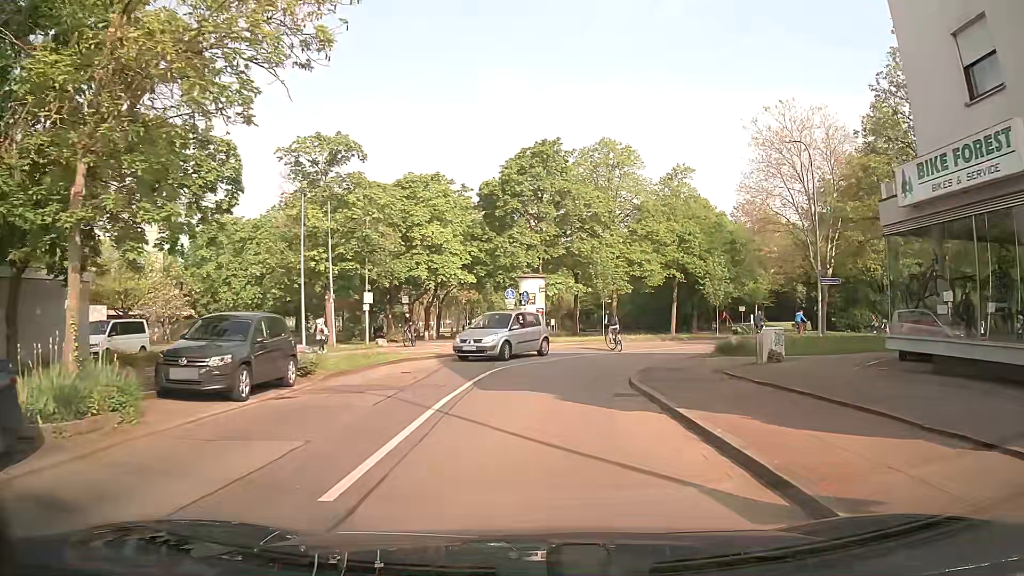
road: residential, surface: asphalt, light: Day
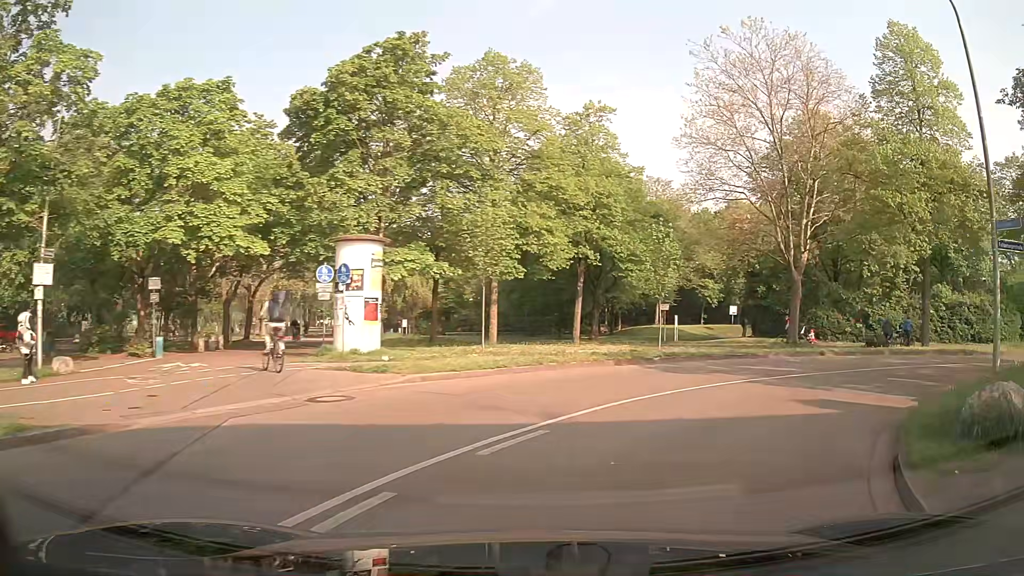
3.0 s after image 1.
(+0.7, +17.6) m; +13°
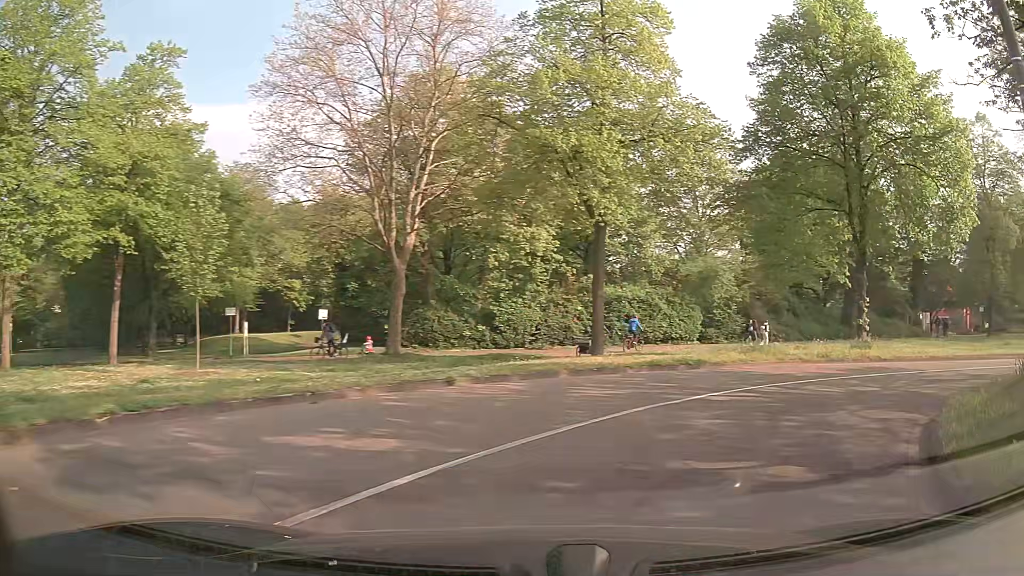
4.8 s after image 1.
(+2.7, +9.7) m; +34°
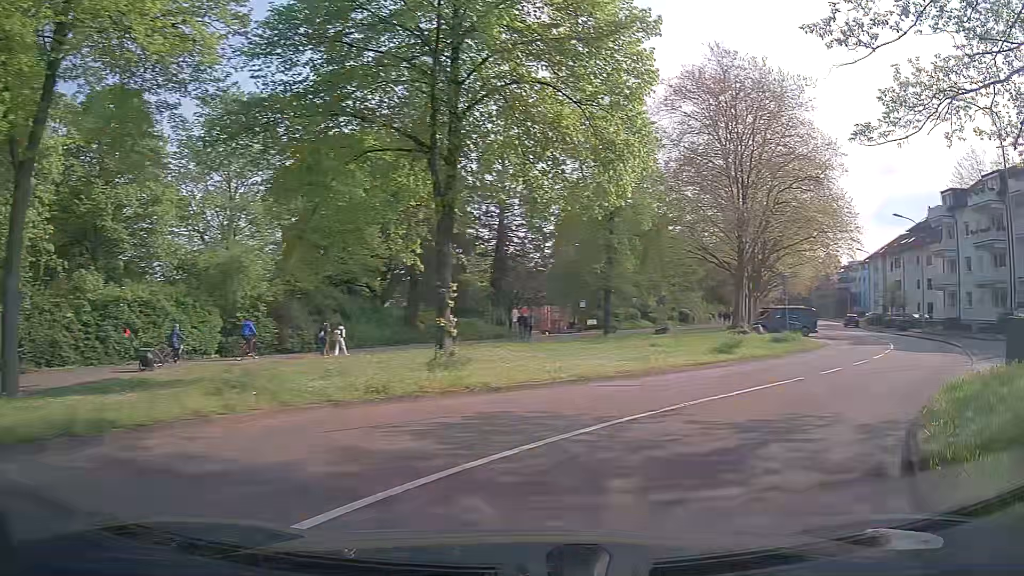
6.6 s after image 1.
(+3.2, +9.6) m; +37°
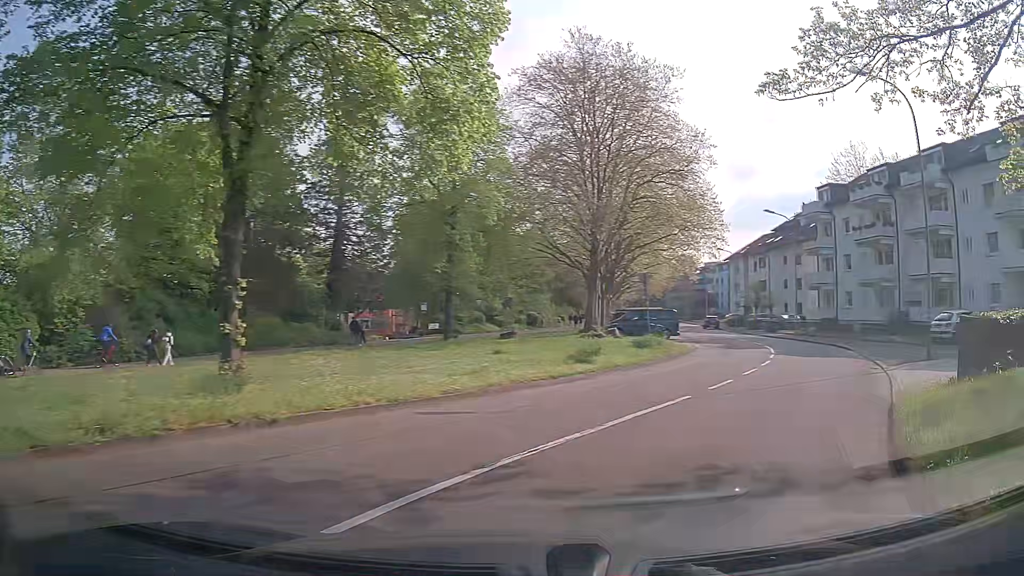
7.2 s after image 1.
(+0.4, +3.5) m; +12°
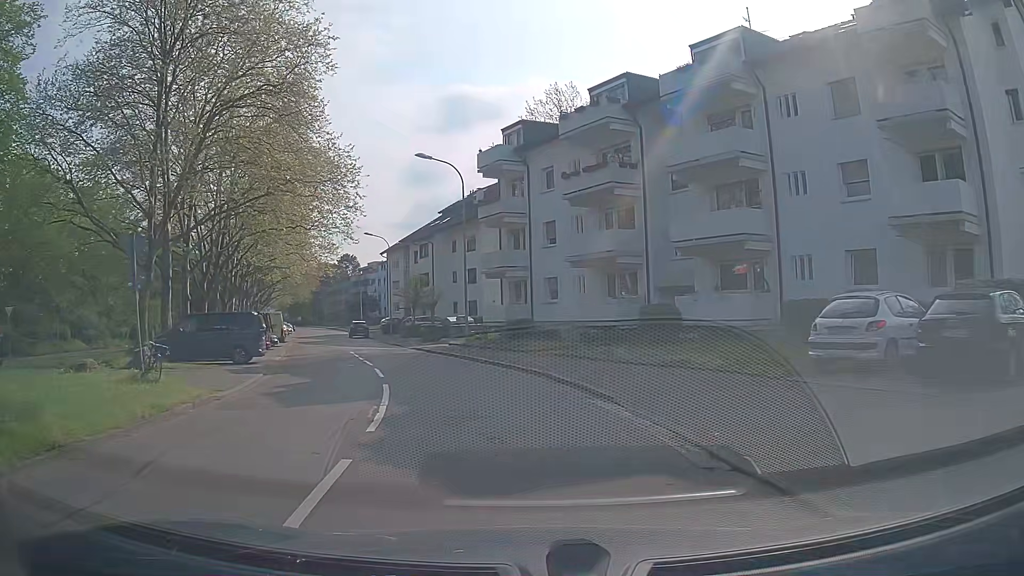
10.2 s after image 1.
(+7.0, +17.5) m; +28°
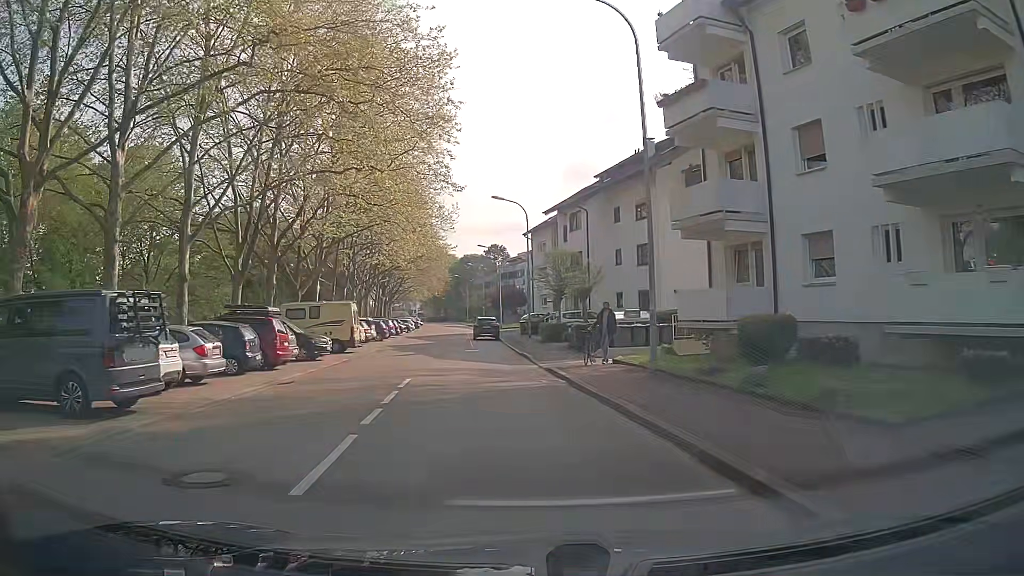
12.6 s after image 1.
(-1.8, +17.2) m; -13°
